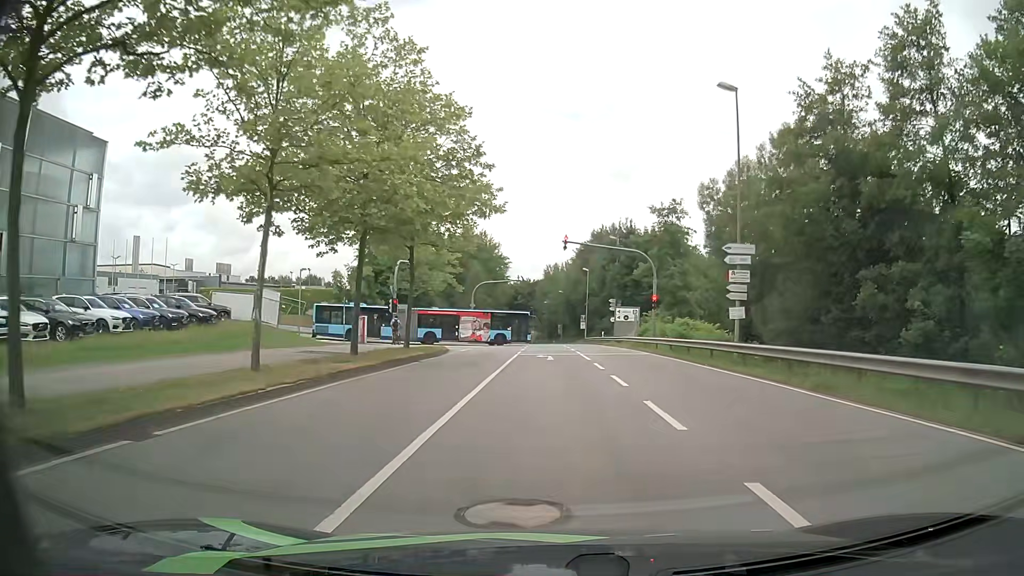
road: secondary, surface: asphalt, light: Day
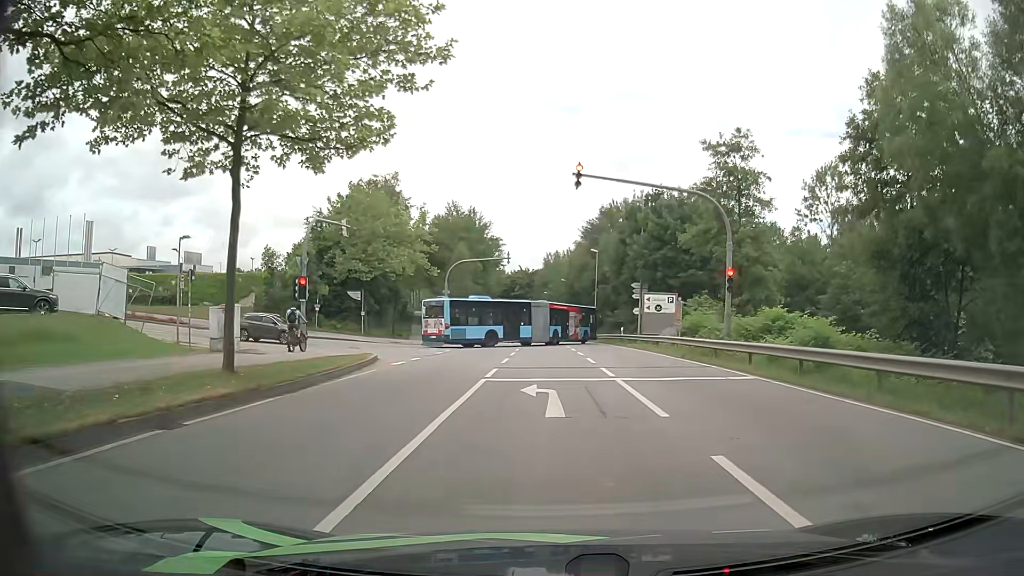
(0.0, +16.7) m; 0°
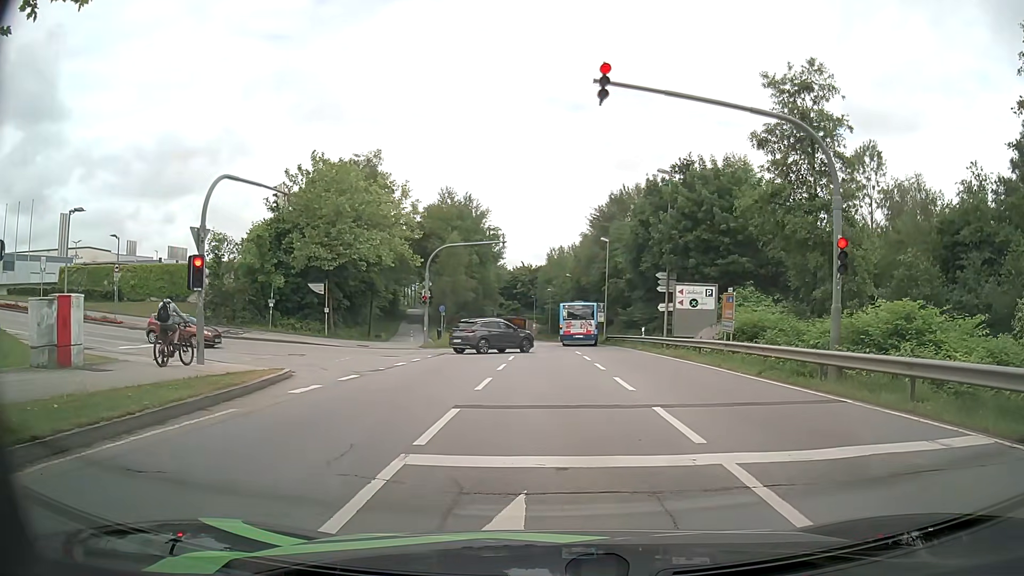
(-0.1, +8.9) m; -2°
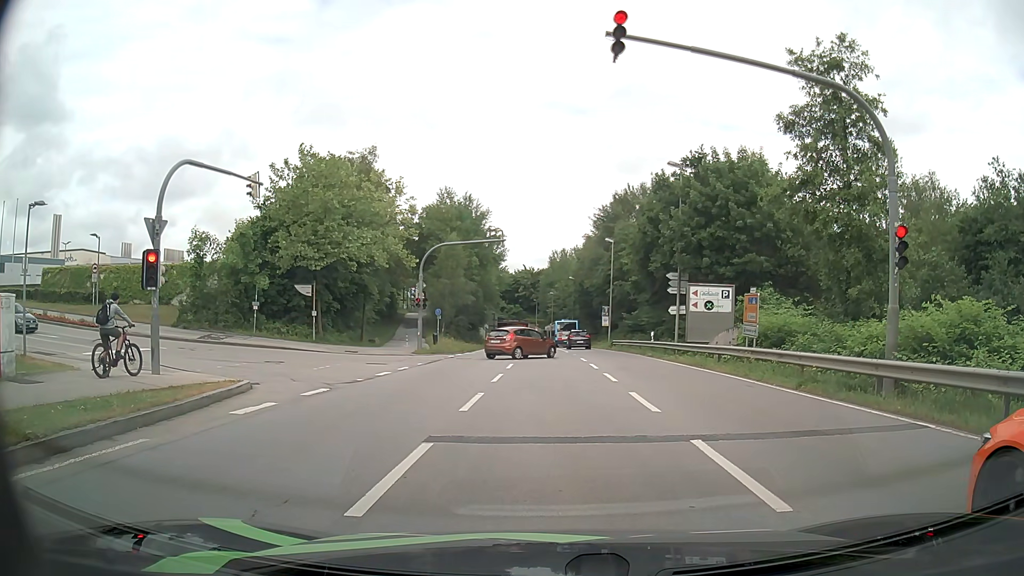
(+0.1, +2.6) m; +2°
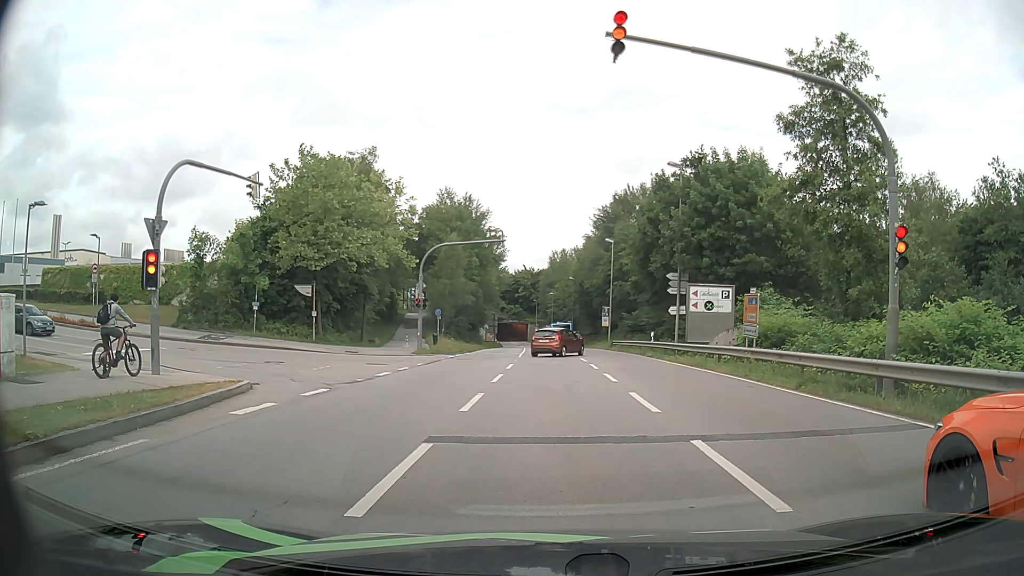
(0.0, 0.0) m; 0°
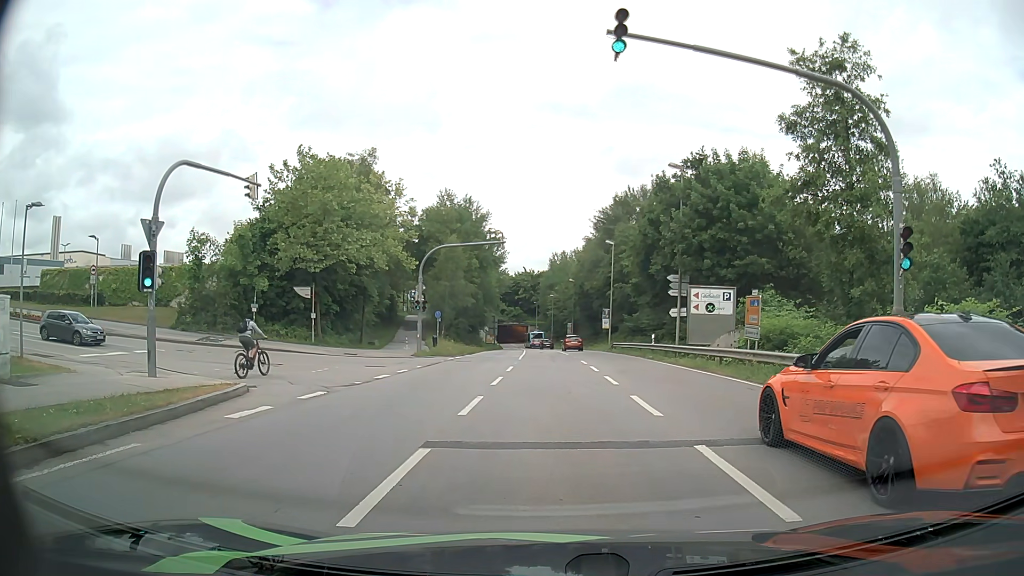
(0.0, +0.2) m; 0°
